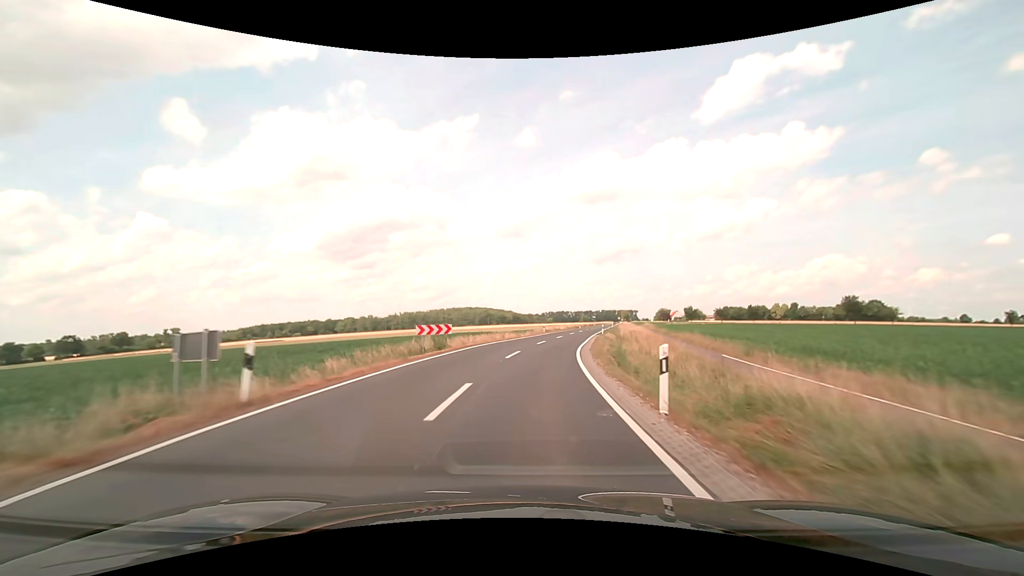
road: secondary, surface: asphalt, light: Day
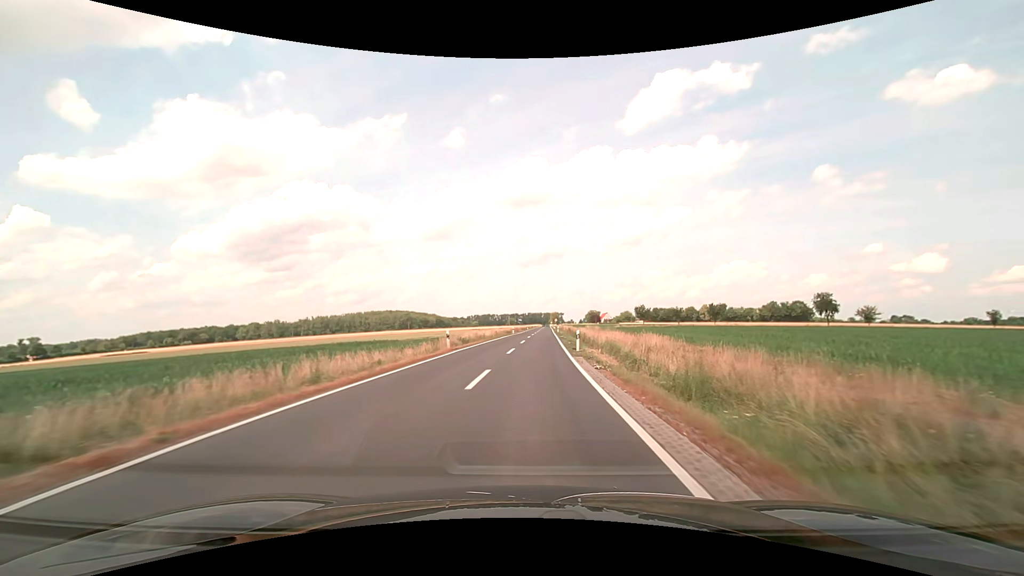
(+2.2, +32.3) m; +8°
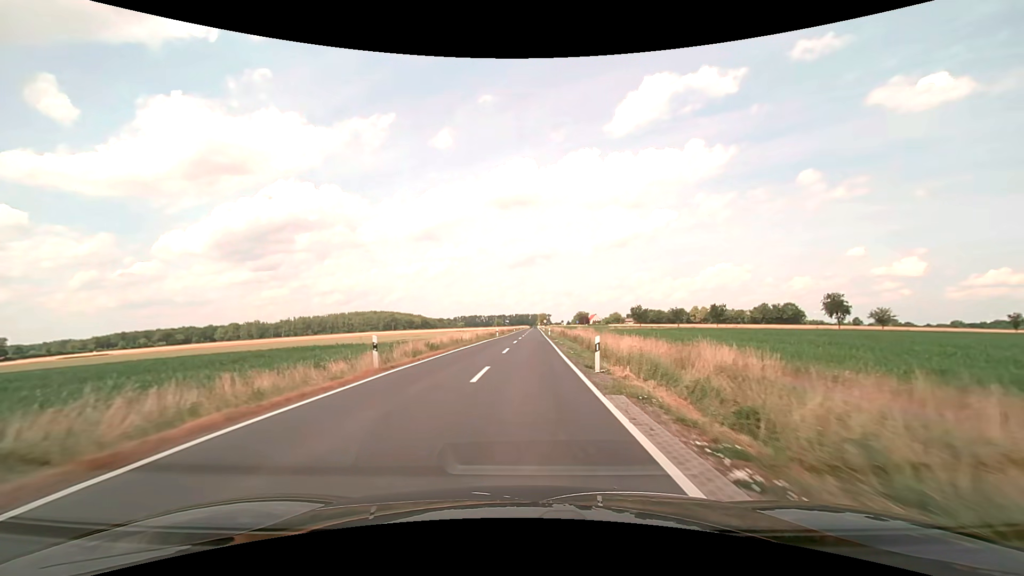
(+0.2, +10.7) m; +1°
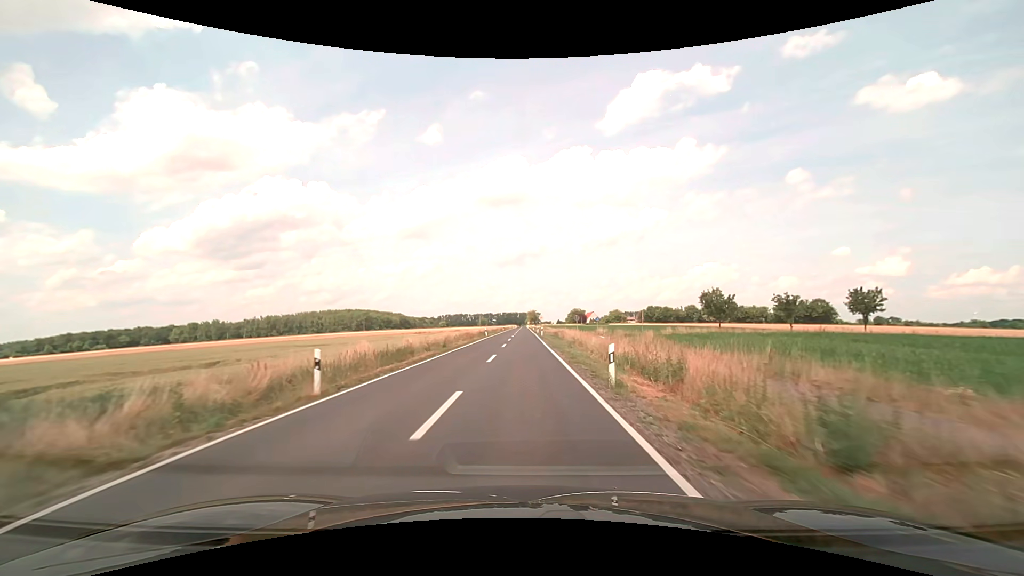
(+1.1, +53.7) m; +1°
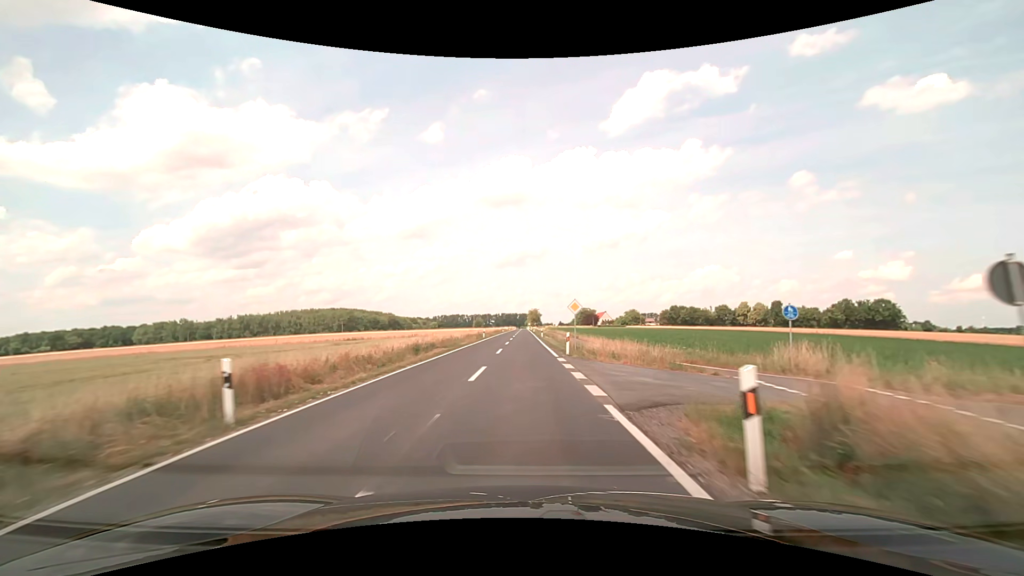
(0.0, +53.9) m; 0°
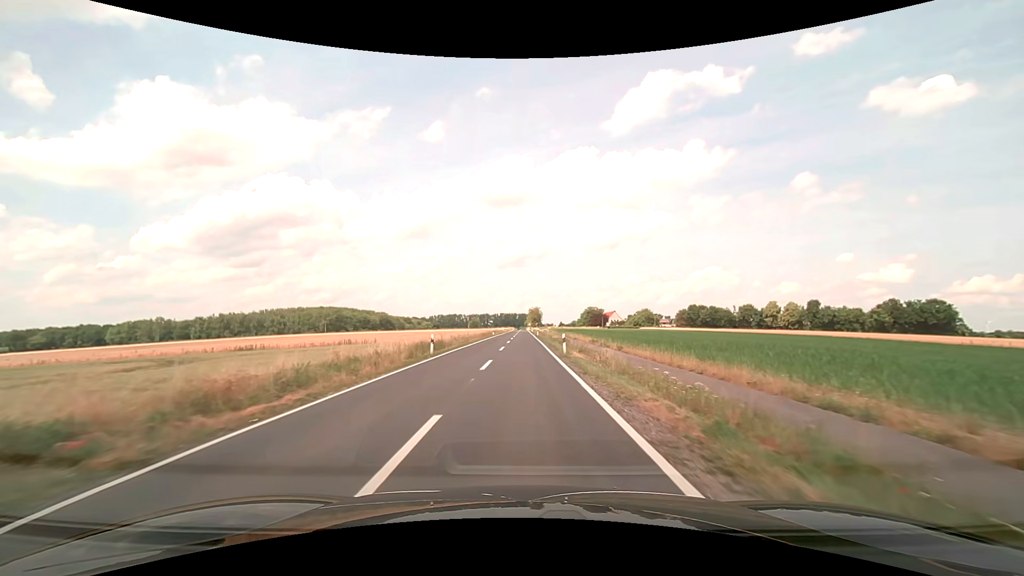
(0.0, +32.7) m; 0°
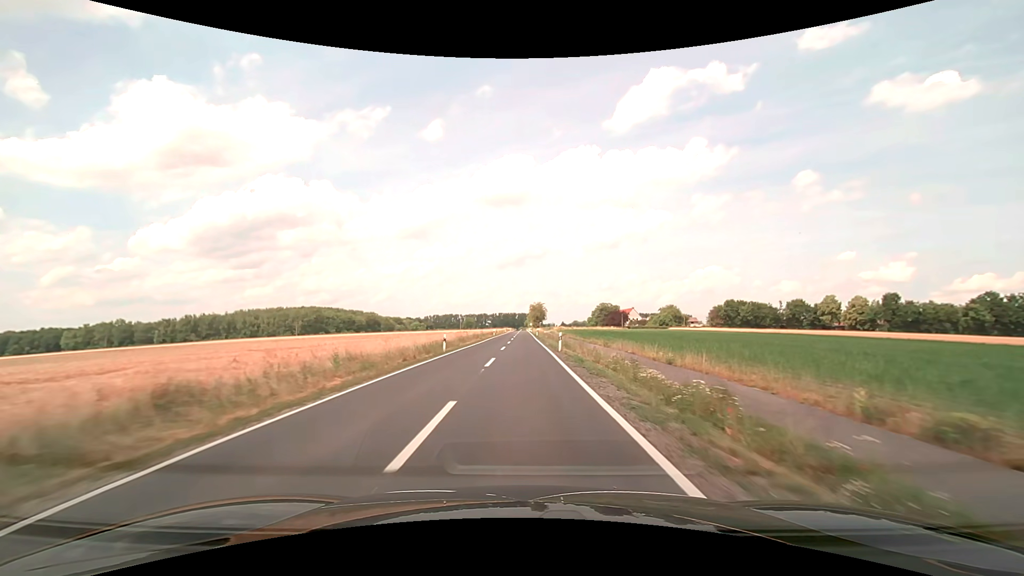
(0.0, +47.0) m; 0°
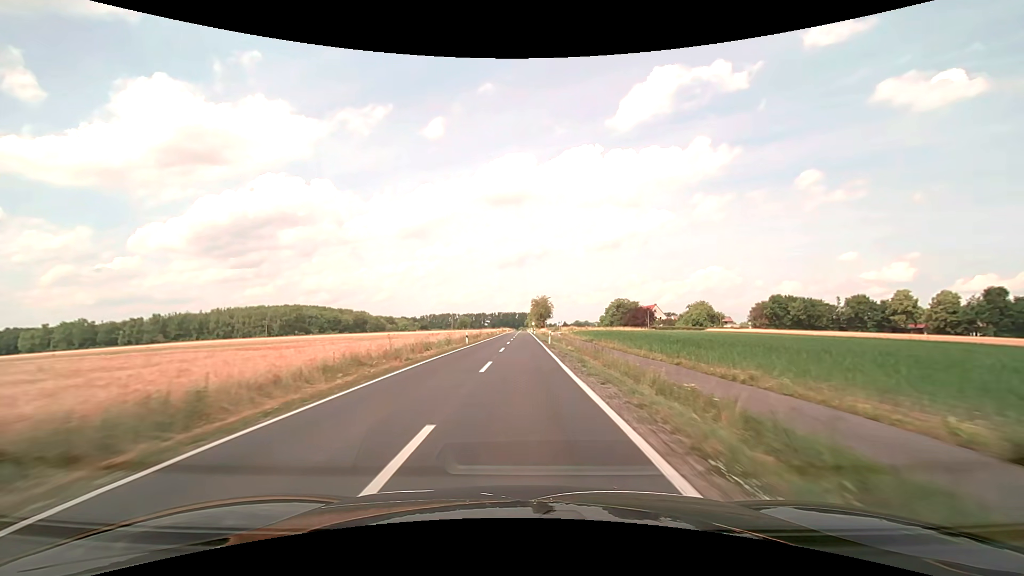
(0.0, +38.3) m; 0°
(0, +10) (0, +20) (0, +30) (0, +40) (0, +50) (0, +60) (0, +70) (0, +80) (0, +90) (0, +100) m
